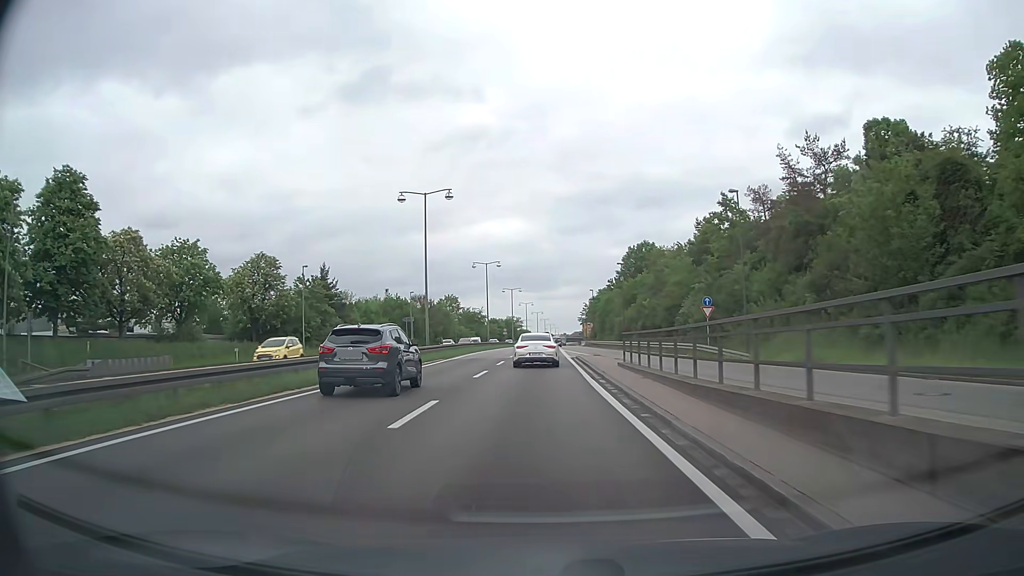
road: trunk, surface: asphalt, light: Day
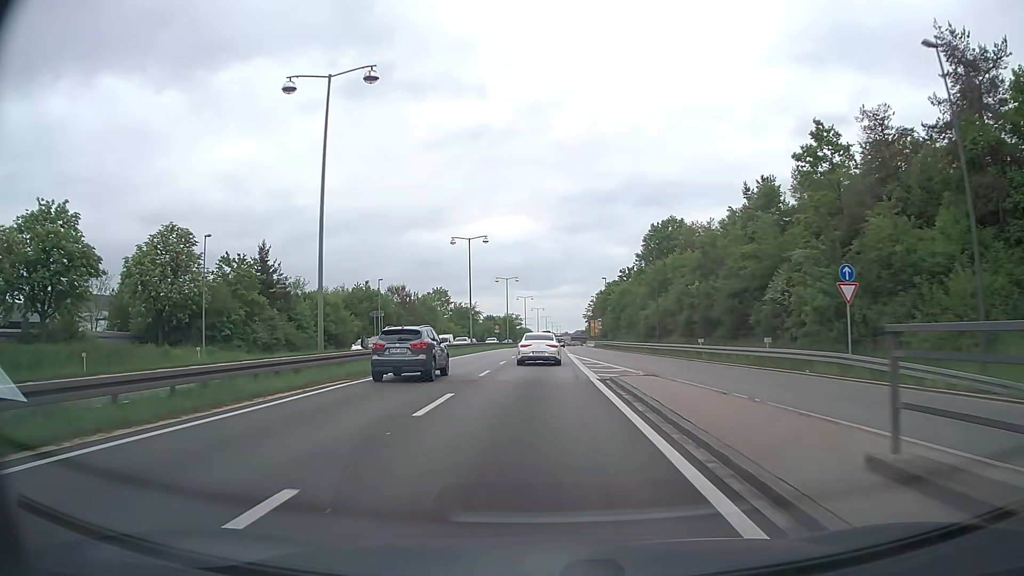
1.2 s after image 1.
(-0.1, +20.1) m; 0°
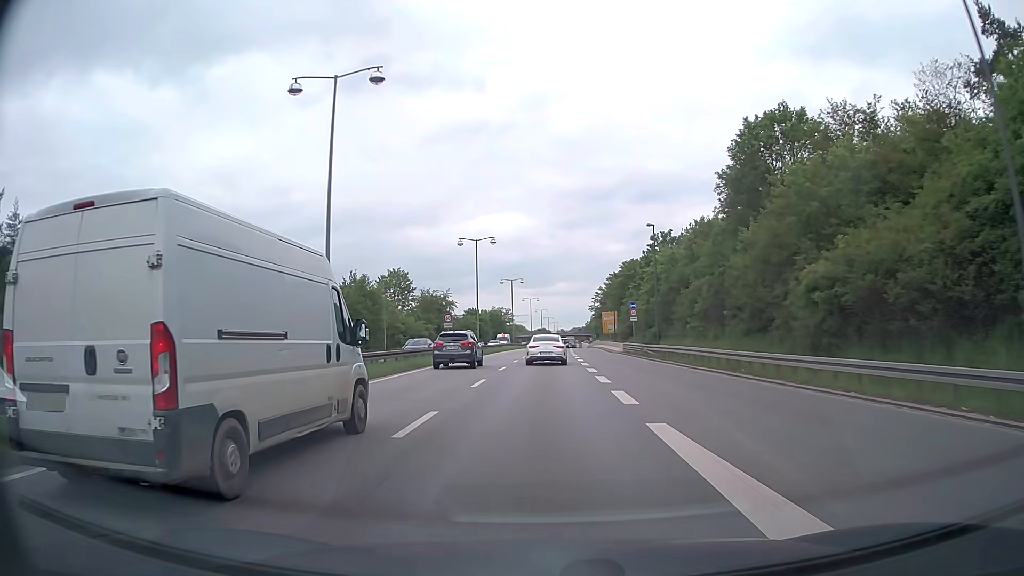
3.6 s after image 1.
(+0.1, +40.0) m; 0°
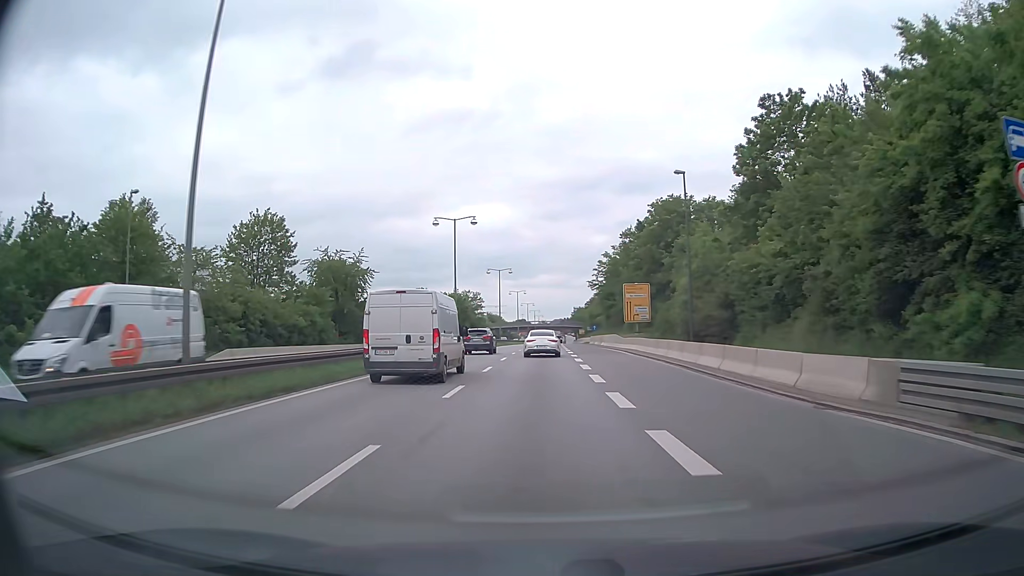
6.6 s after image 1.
(+0.8, +48.6) m; +2°
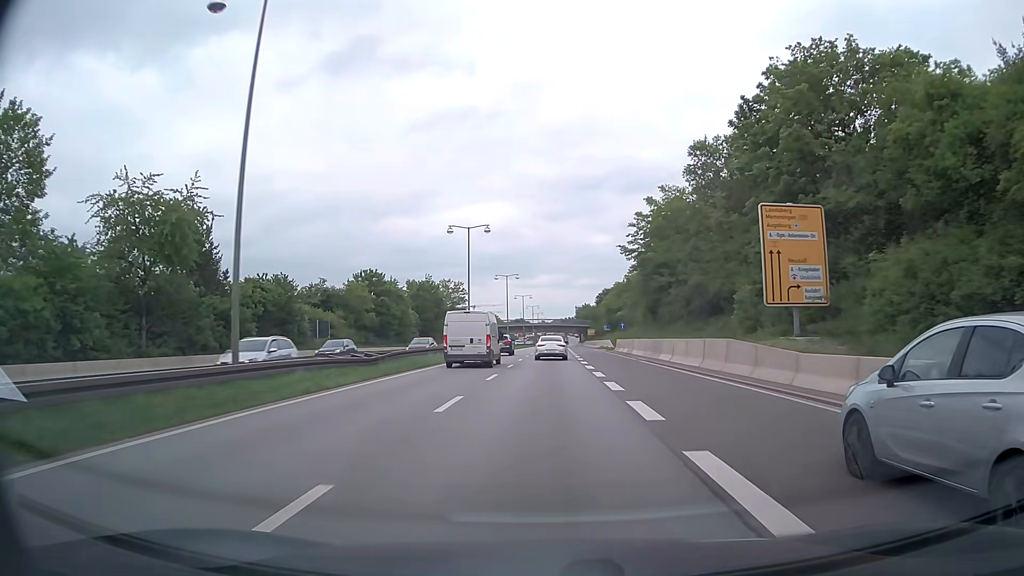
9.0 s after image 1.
(-0.1, +38.1) m; 0°
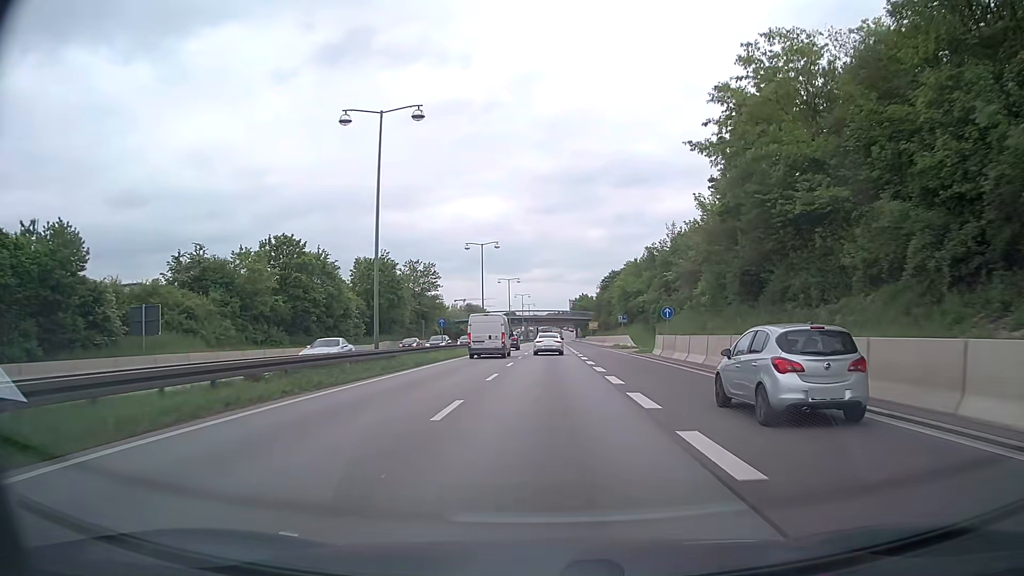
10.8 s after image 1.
(0.0, +28.5) m; 0°
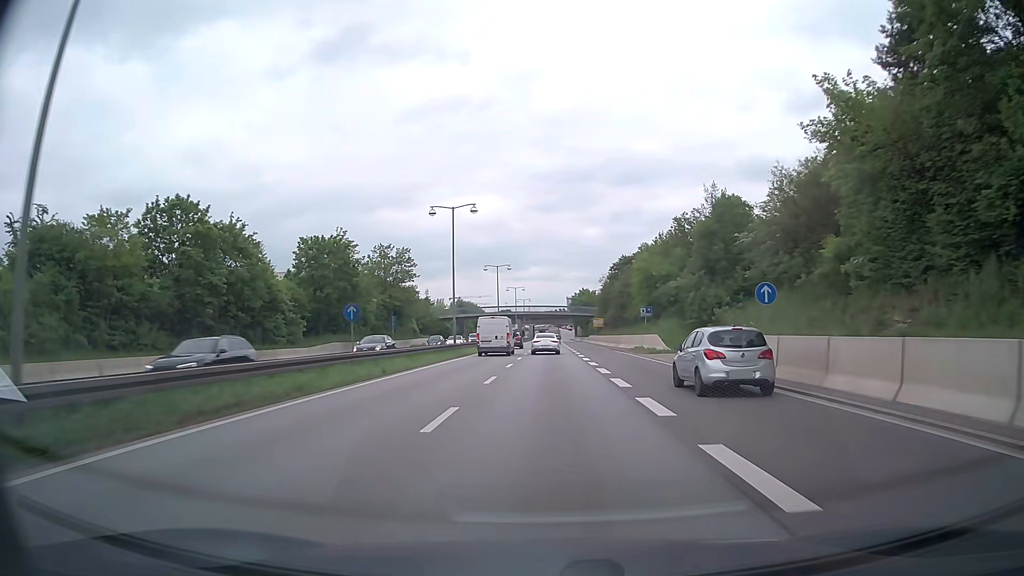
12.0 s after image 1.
(+0.2, +19.1) m; +1°
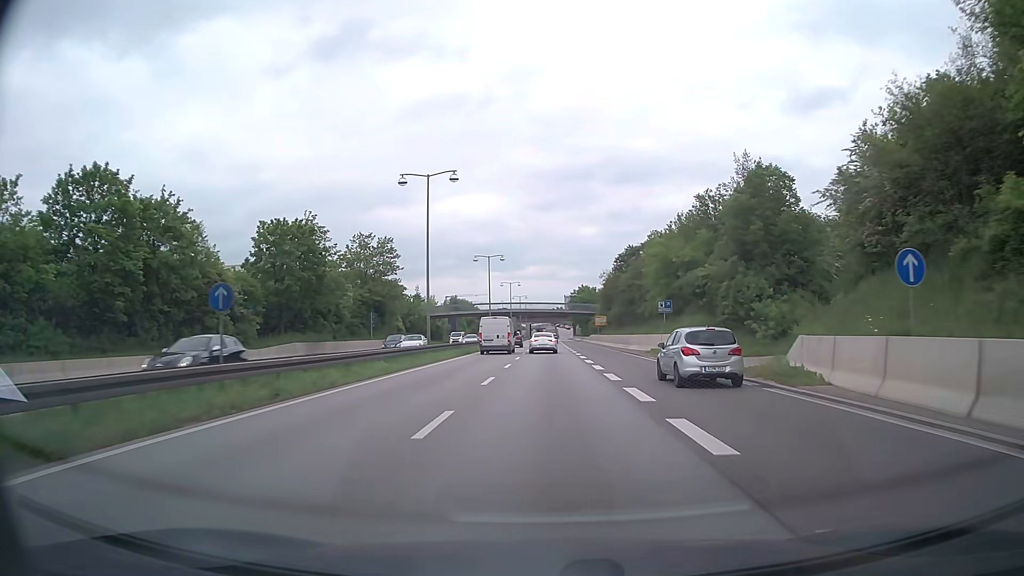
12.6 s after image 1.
(0.0, +9.6) m; +1°
(0, +10) (0, +20) (0, +30) (0, +40) (0, +50) (0, +60) (0, +70) (0, +80) (0, +90) (0, +100) m
